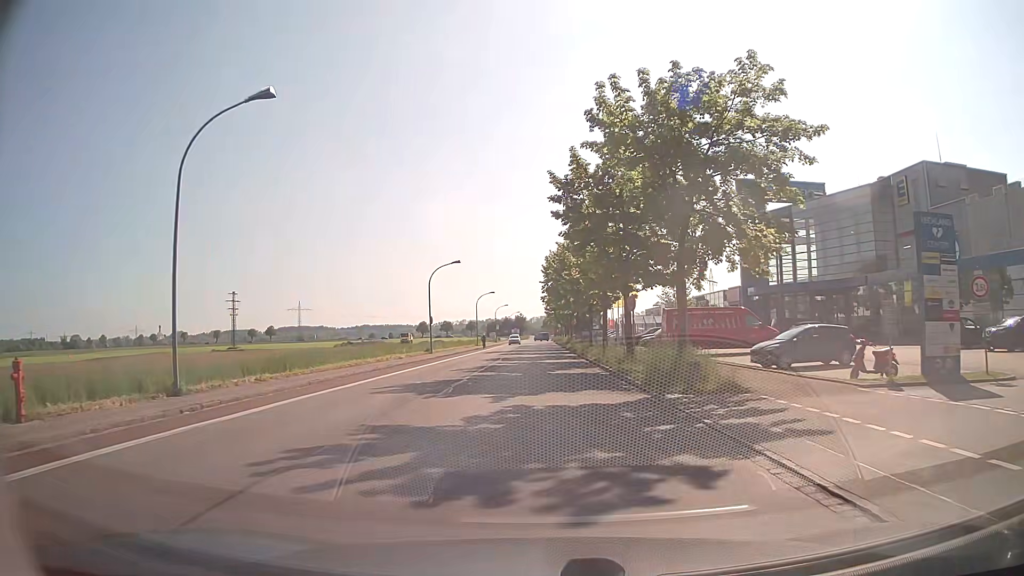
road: tertiary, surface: asphalt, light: Day
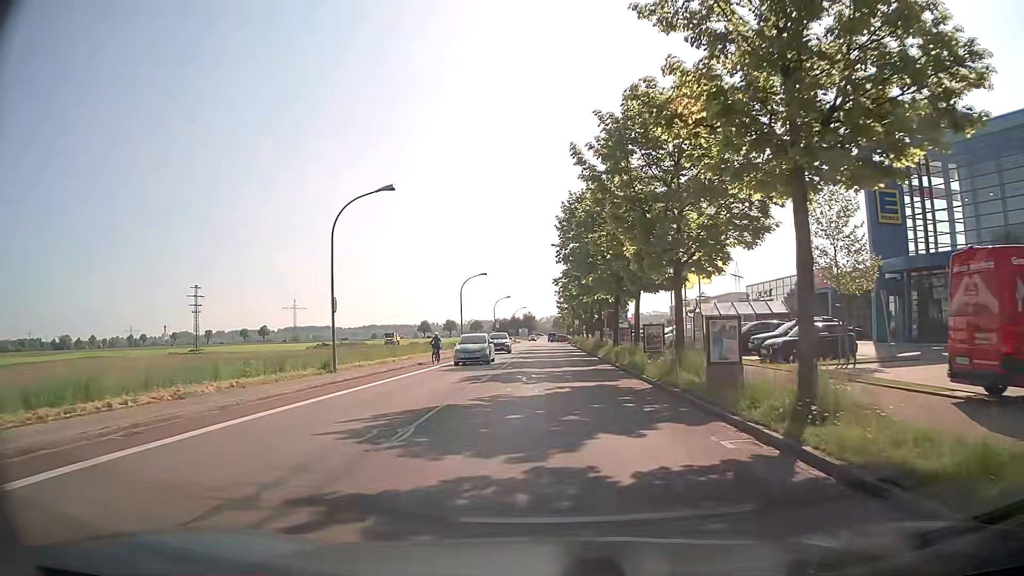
(-0.7, +27.4) m; -2°
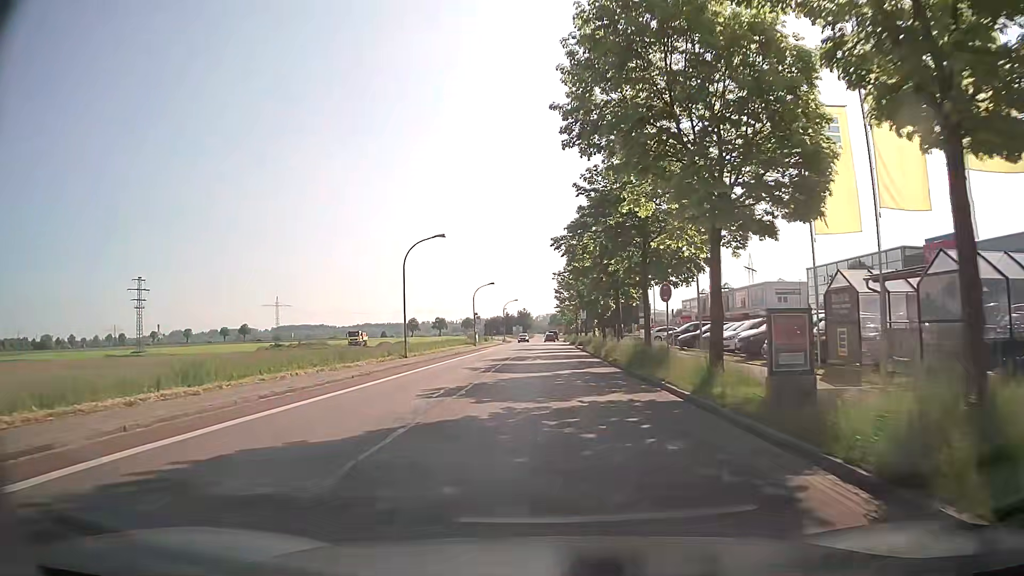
(+0.4, +24.2) m; +1°
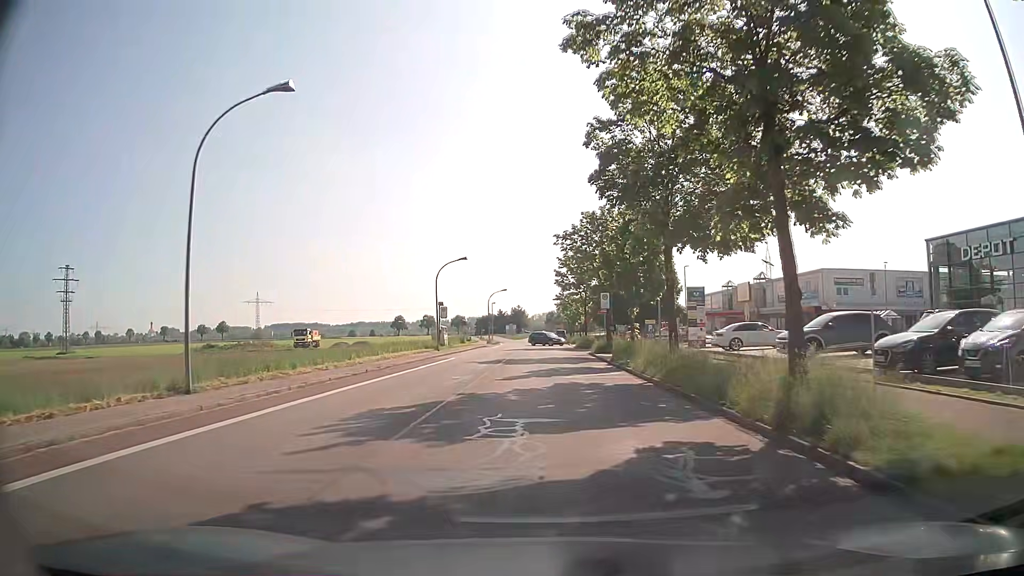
(-0.2, +25.1) m; 0°
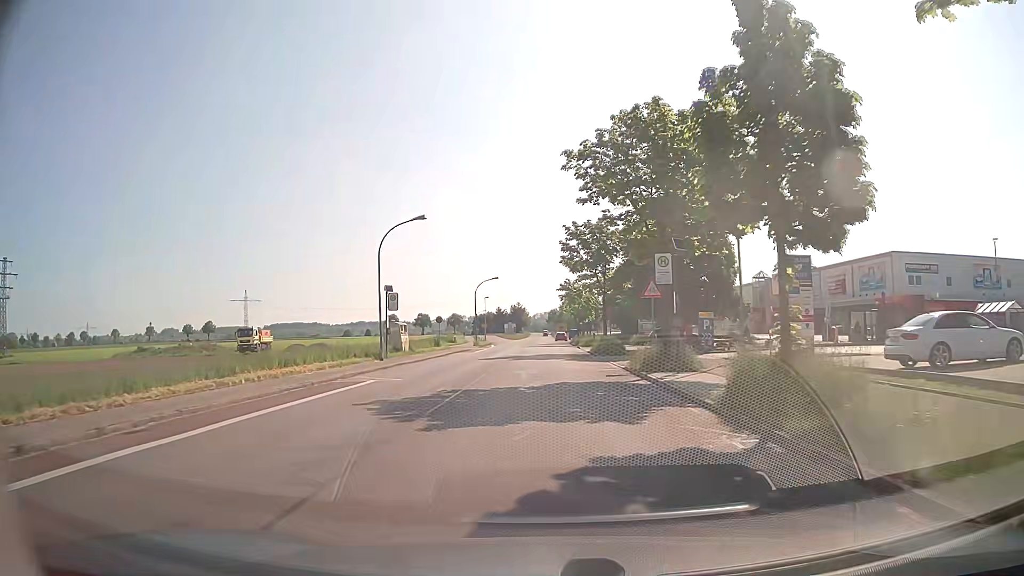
(+0.2, +18.8) m; 0°
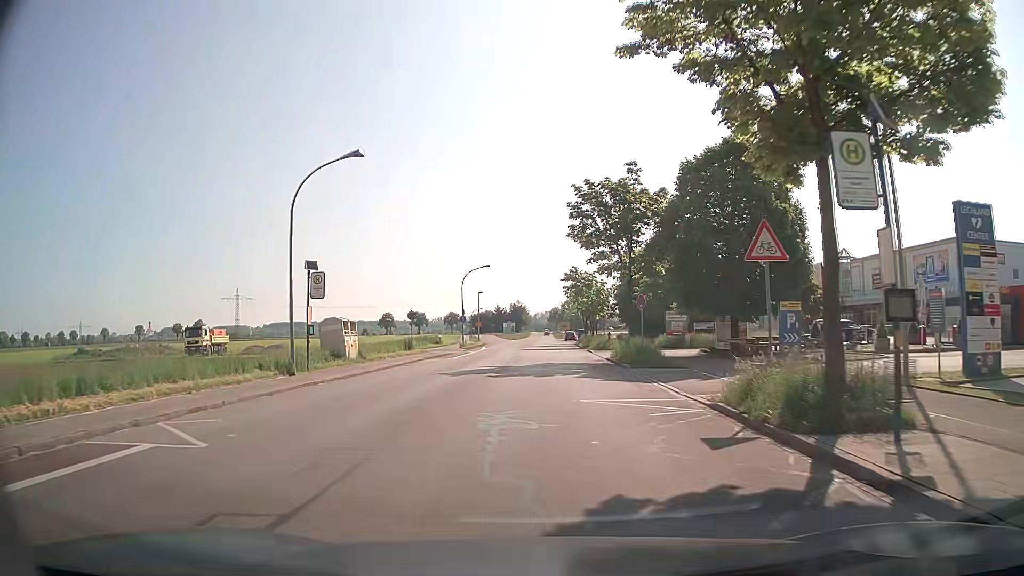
(+0.1, +12.6) m; +1°
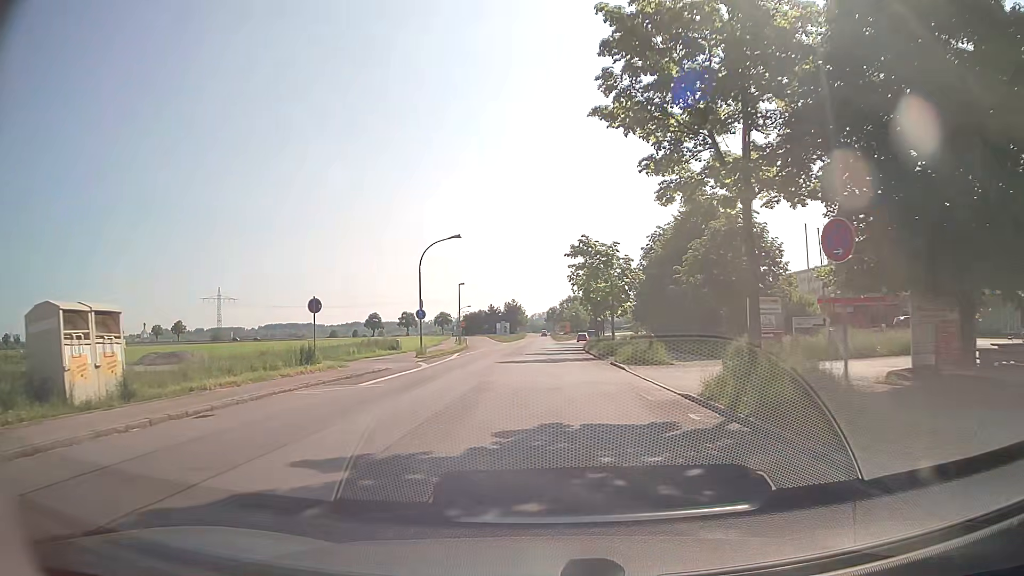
(0.0, +19.2) m; 0°
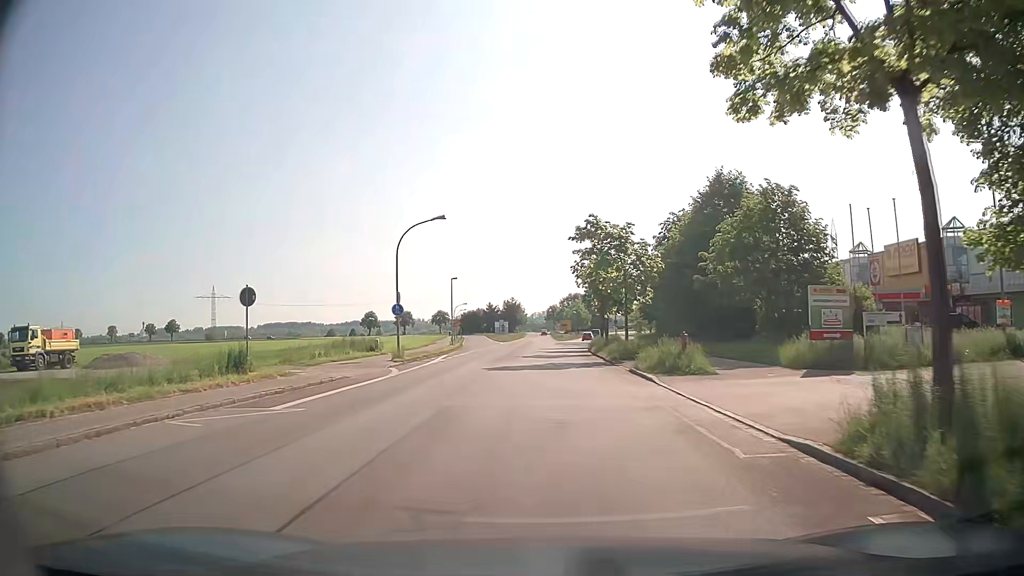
(0.0, +6.4) m; 0°
(0, +10) (0, +20) (0, +30) (0, +40) (+1, +50) (+1, +60) (+2, +70) (+3, +80) (+4, +90) (+5, +100) m
